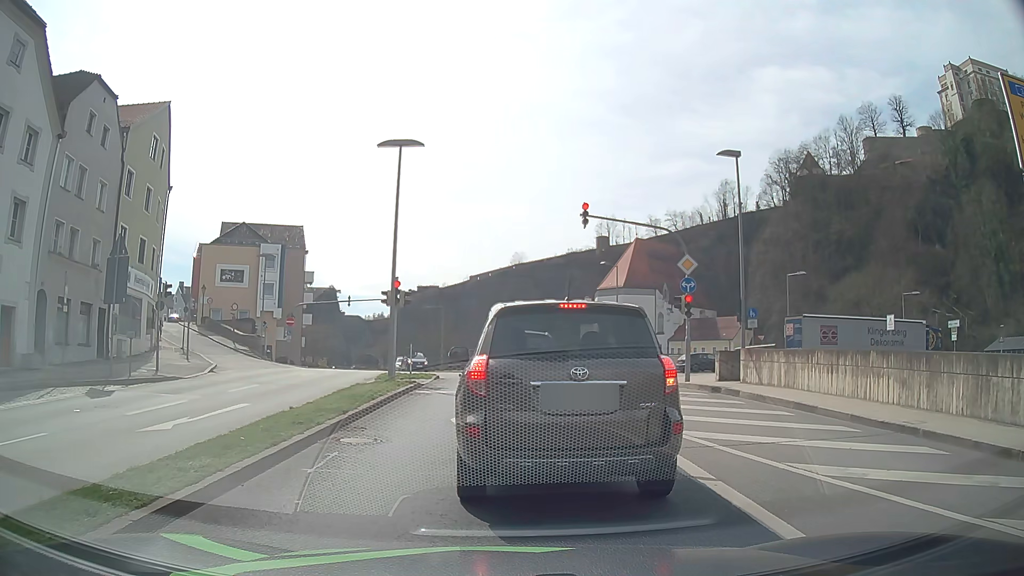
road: primary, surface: asphalt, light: Day
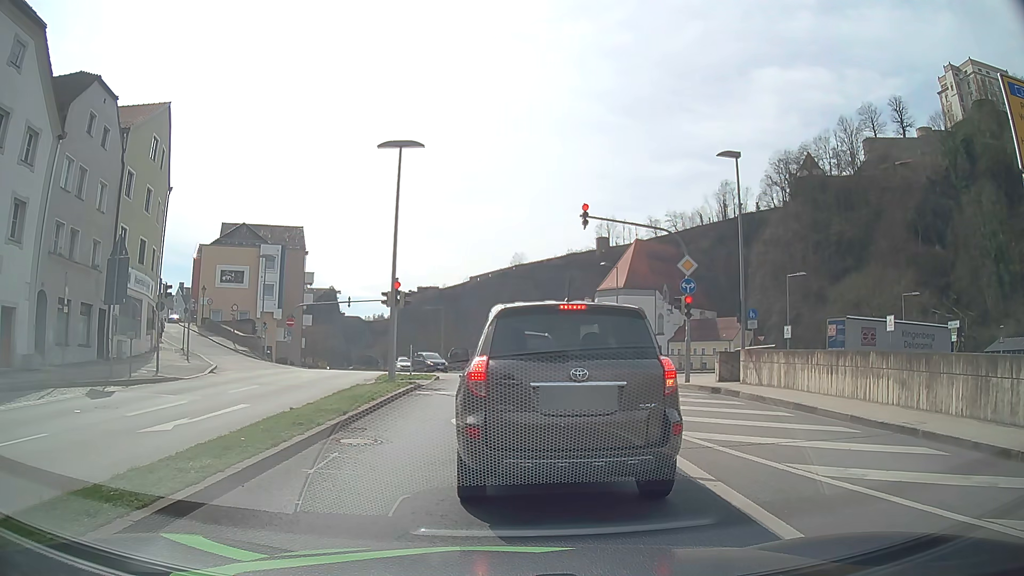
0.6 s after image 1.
(0.0, 0.0) m; 0°
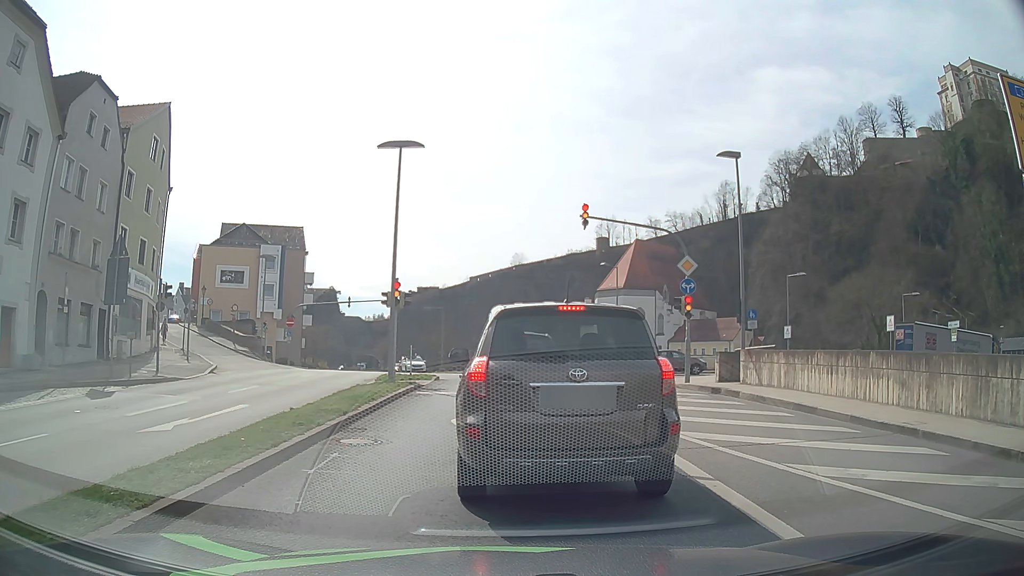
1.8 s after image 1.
(0.0, 0.0) m; 0°
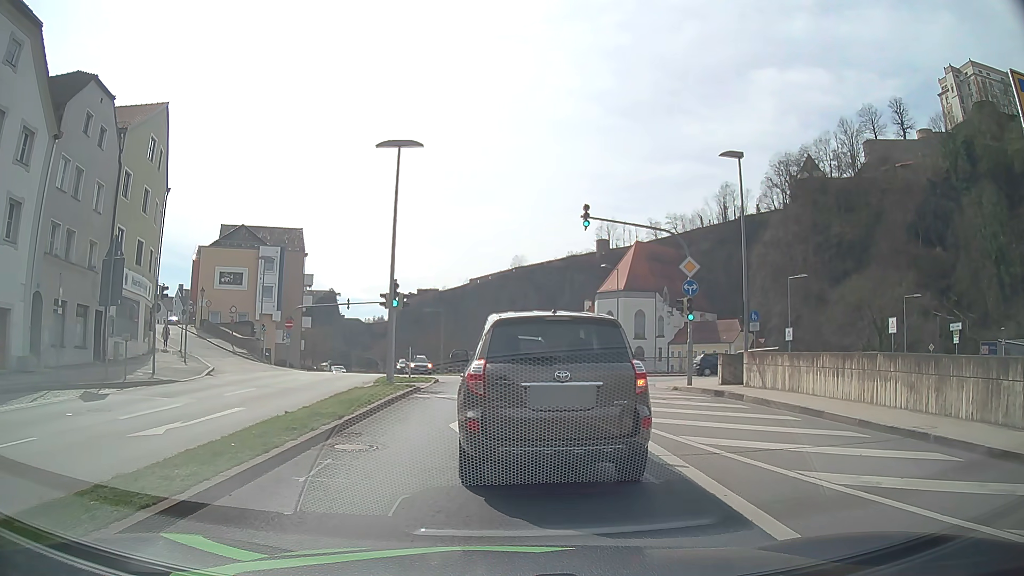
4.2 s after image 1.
(0.0, +0.3) m; 0°
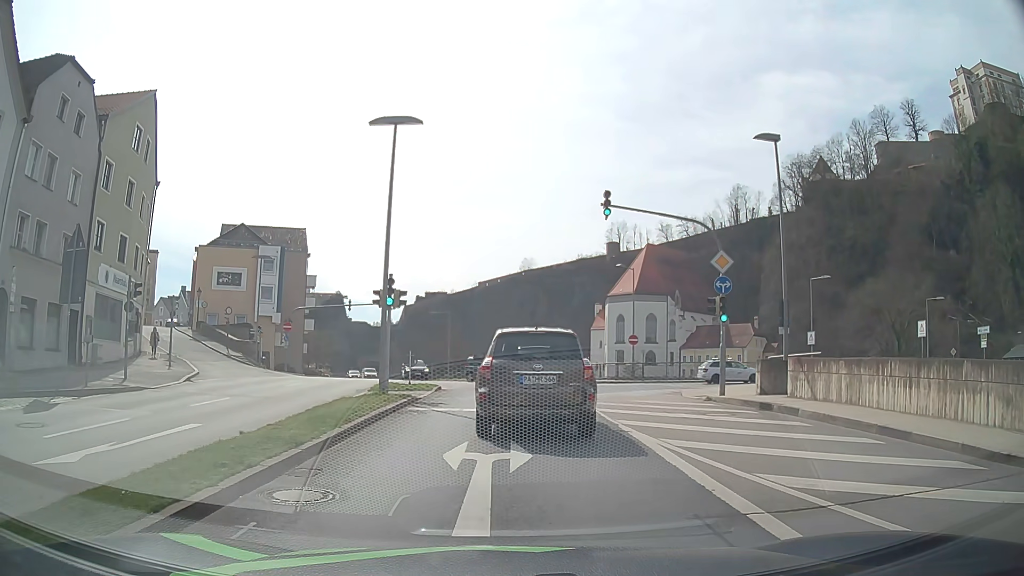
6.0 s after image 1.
(0.0, +3.0) m; +1°
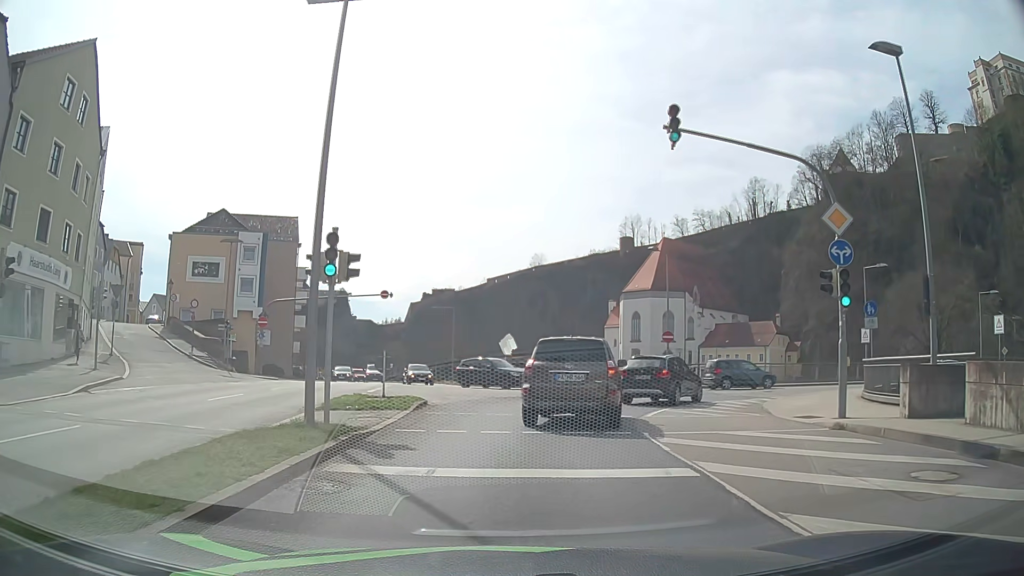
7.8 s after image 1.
(-0.1, +8.1) m; -2°
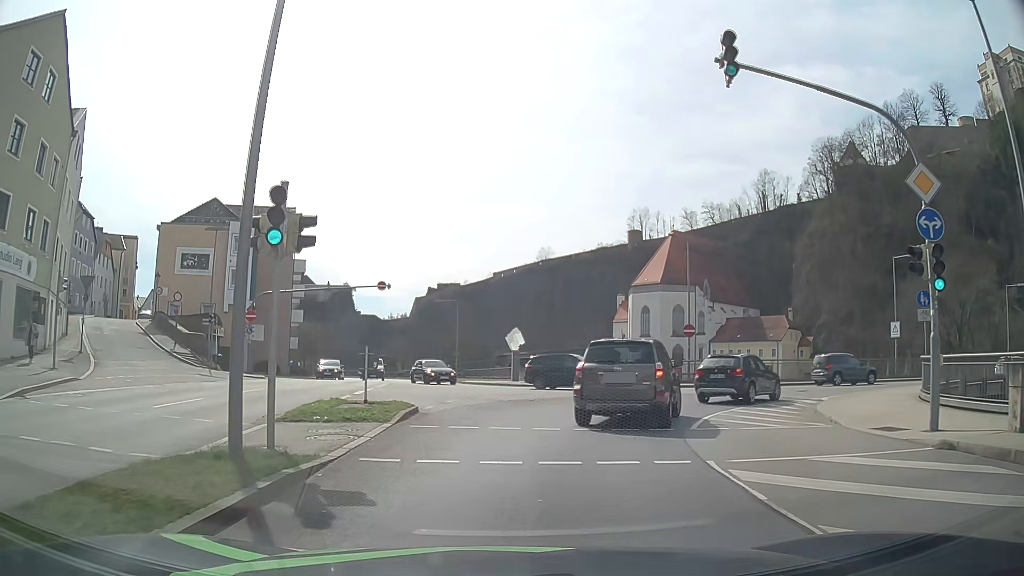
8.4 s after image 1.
(0.0, +3.4) m; 0°
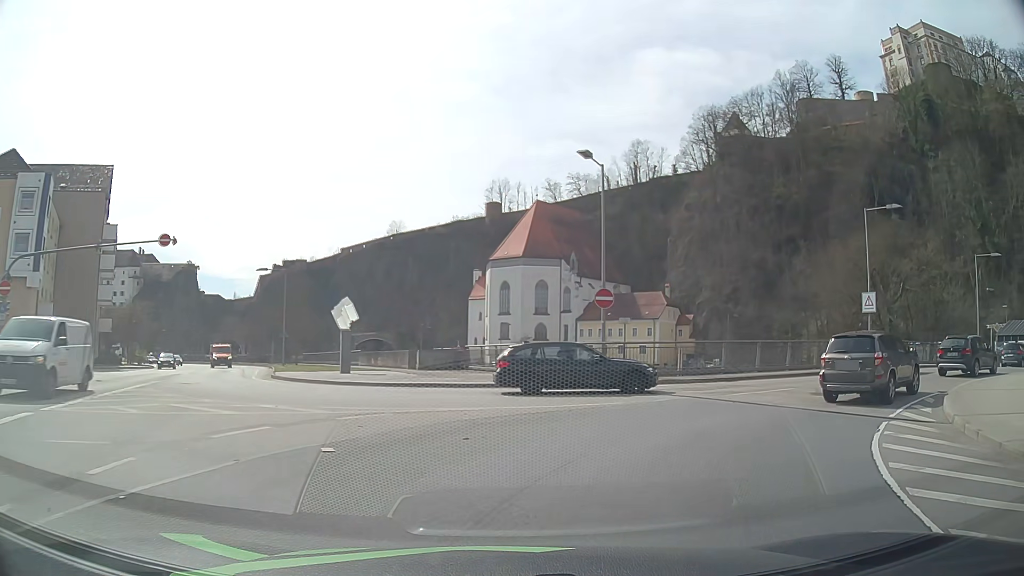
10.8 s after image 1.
(+0.8, +12.8) m; +12°
(+2, +10) (+8, +17) (+17, +22) (+26, +27) (+35, +31) (+44, +35) (+52, +41) (+58, +49) (+58, +59) (+54, +68) m
